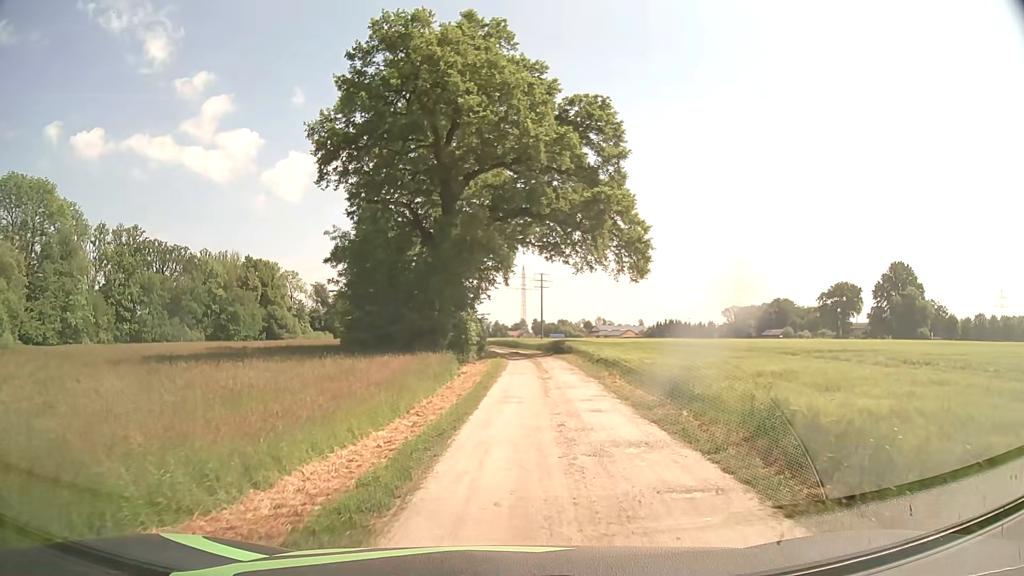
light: Day
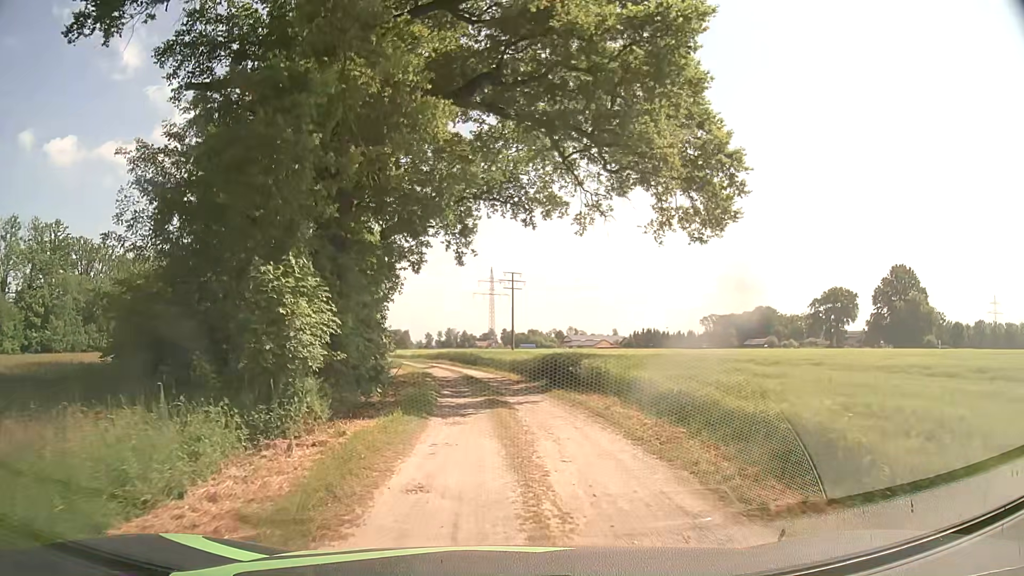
(+0.7, +24.2) m; +2°
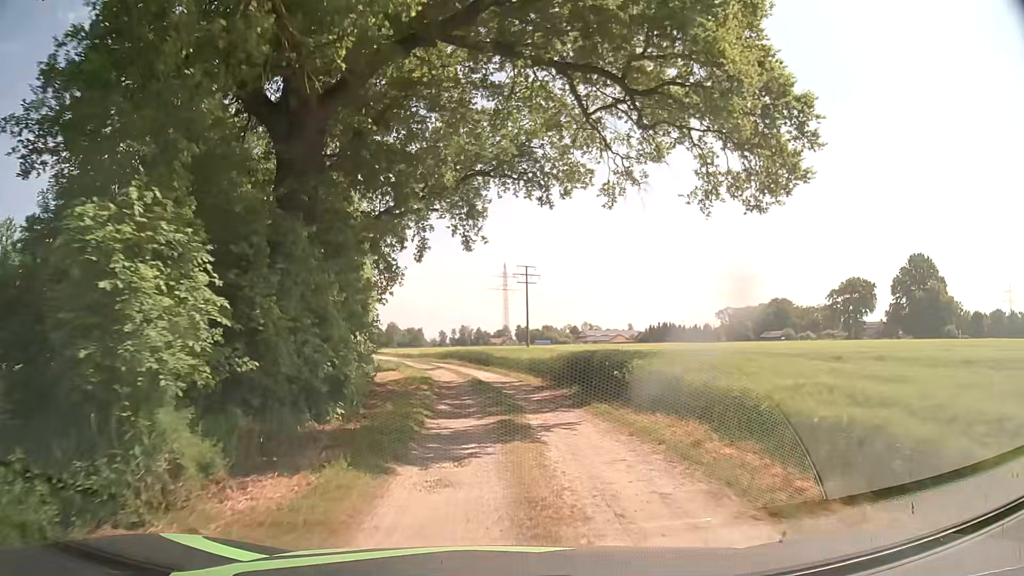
(0.0, +5.0) m; 0°
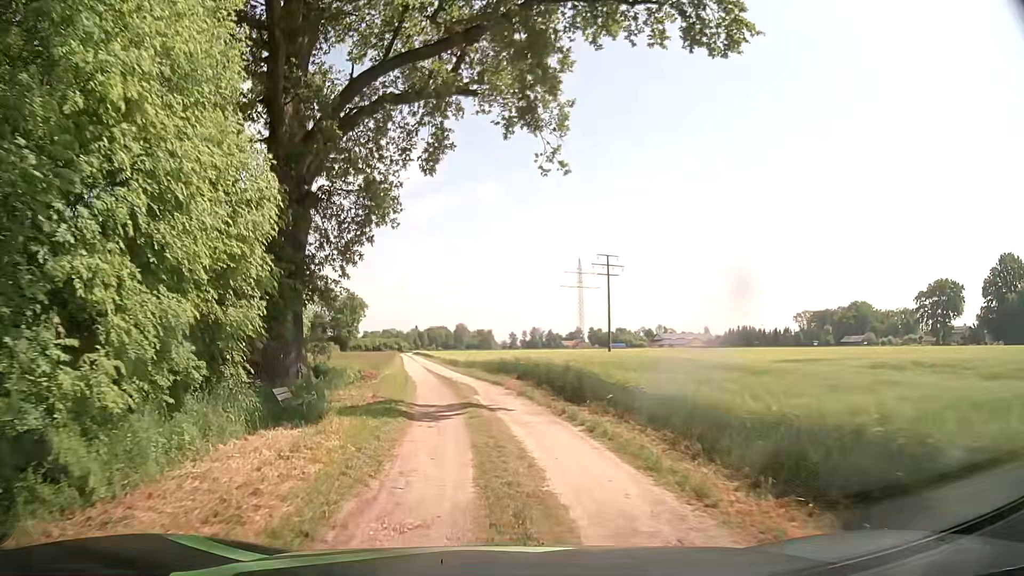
(-0.9, +20.0) m; -5°
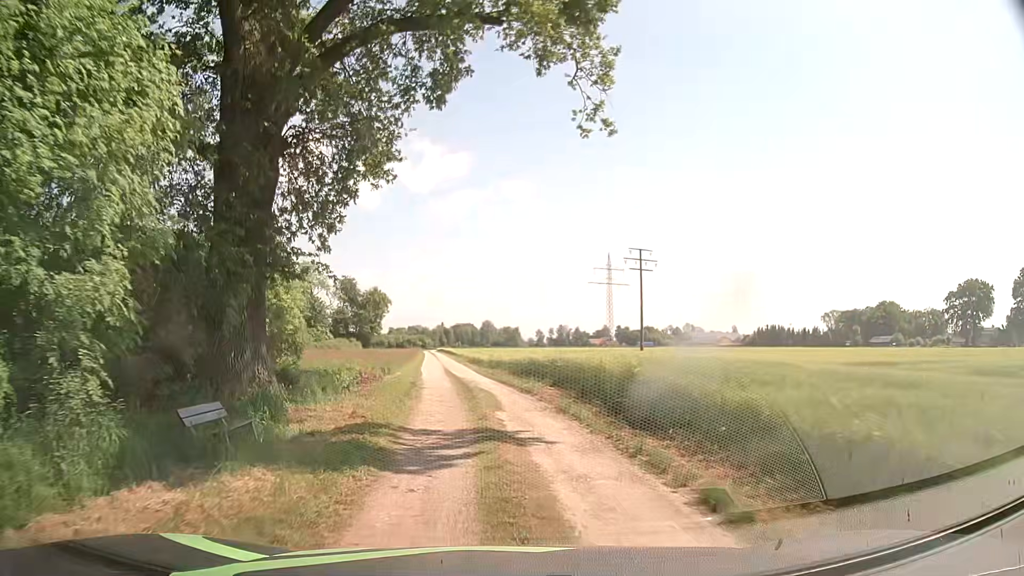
(-0.2, +4.9) m; -4°
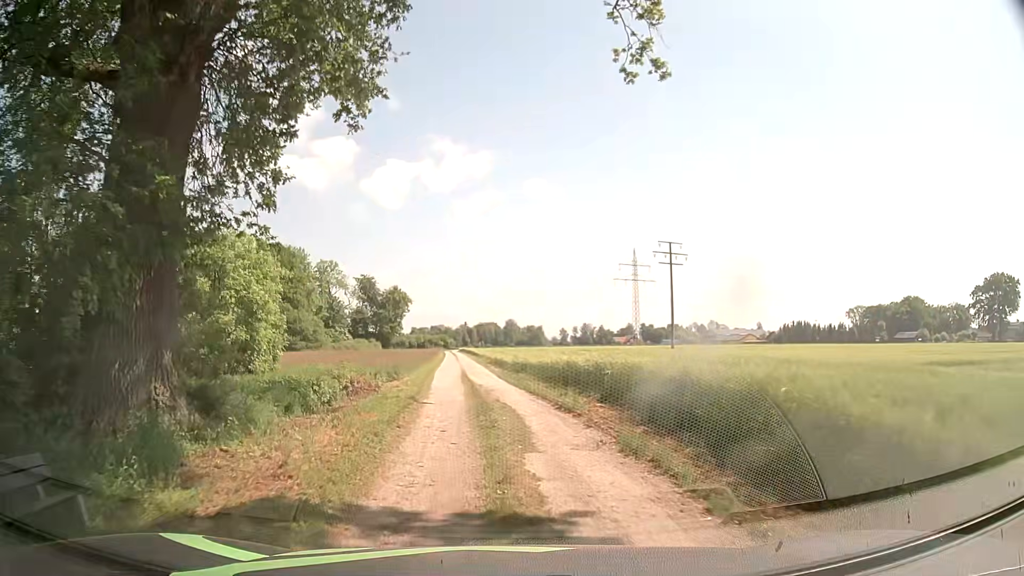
(0.0, +4.9) m; -2°
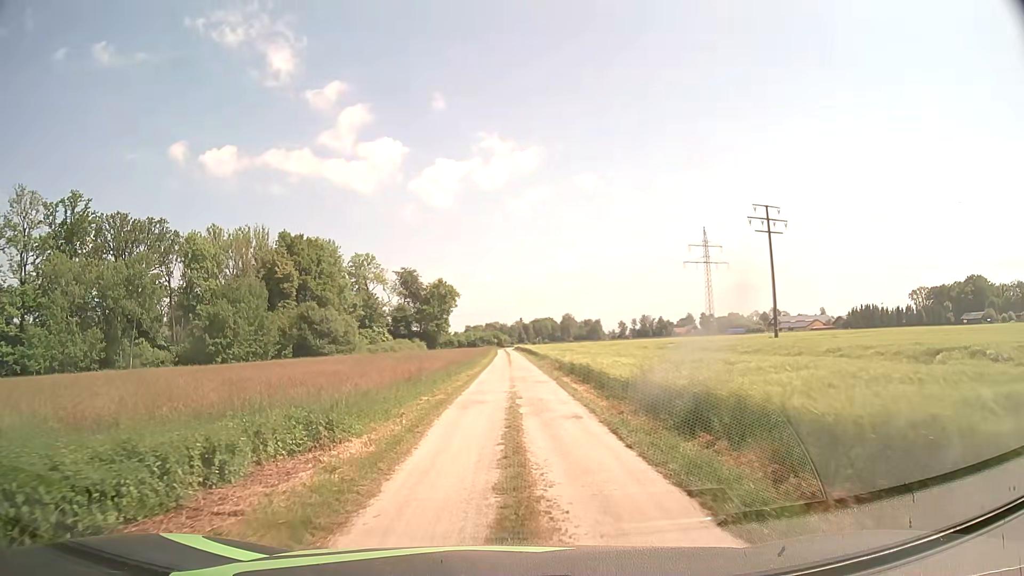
(-0.9, +19.5) m; -6°
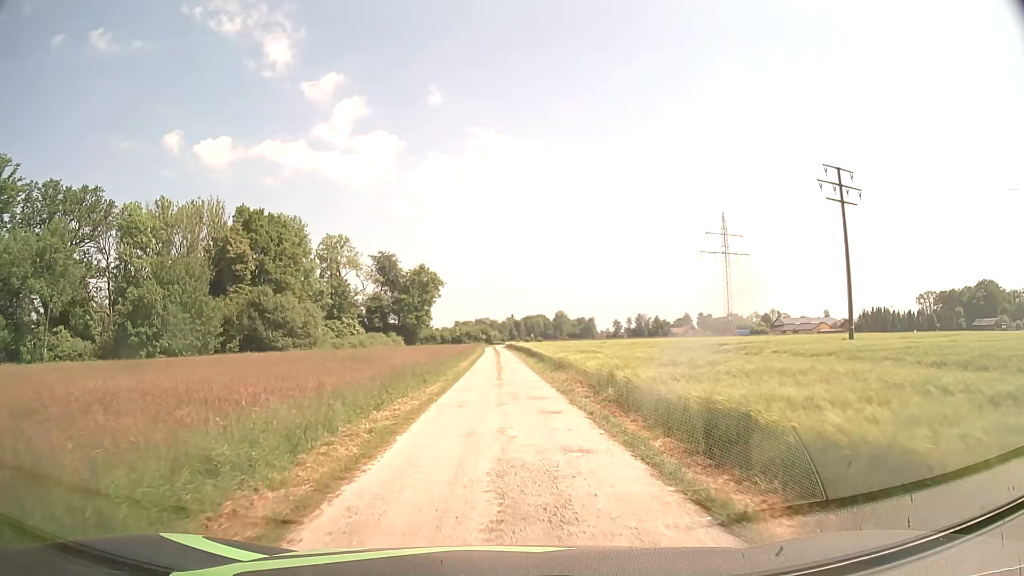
(+0.4, +20.5) m; +2°
(0, +10) (-1, +20) (-1, +30) (-1, +40) (-1, +50) (-1, +60) (-1, +70) (-2, +80) (-2, +90) (-2, +100) m
